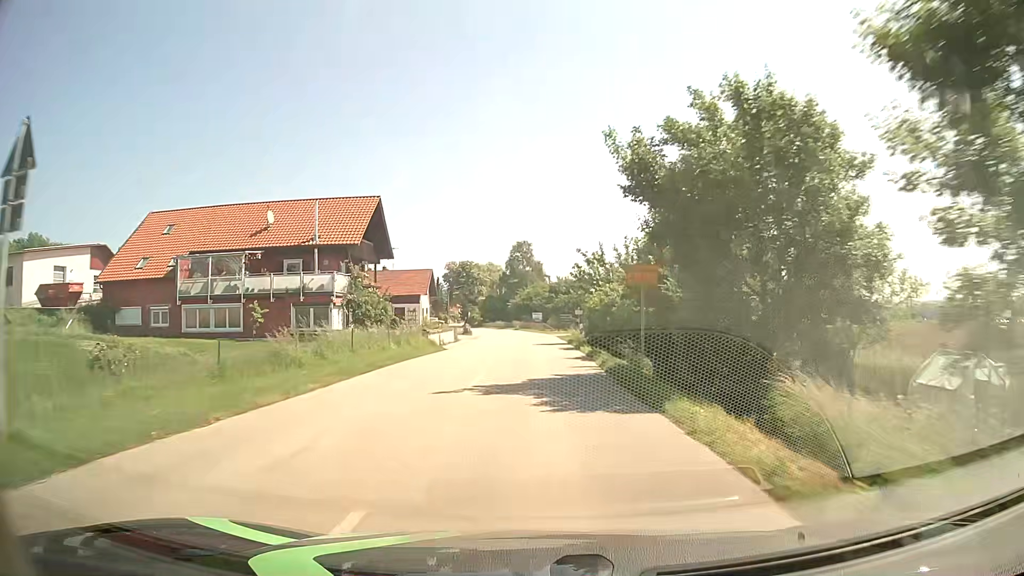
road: secondary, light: Day
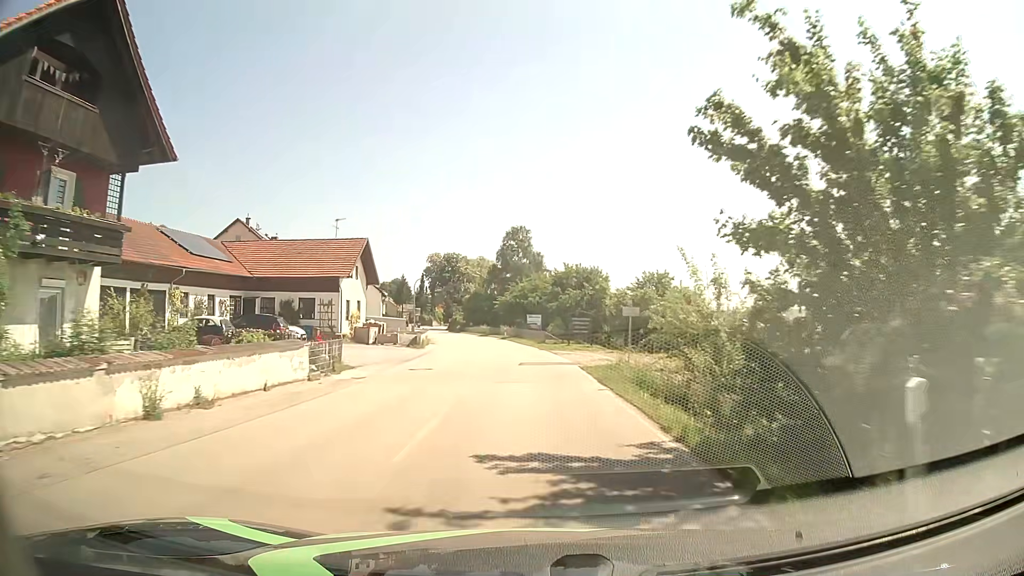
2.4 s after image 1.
(+0.3, +29.8) m; +1°
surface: asphalt
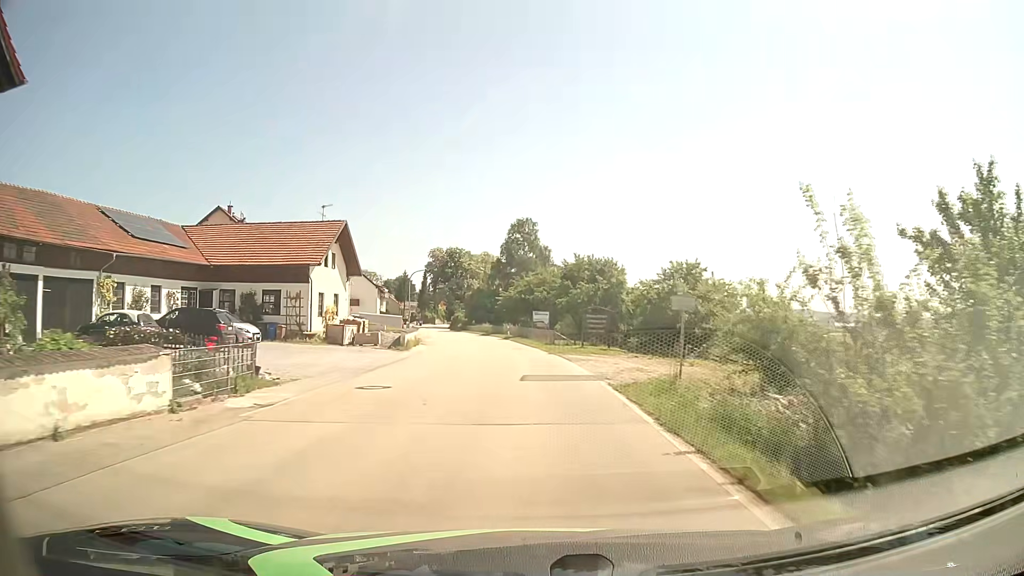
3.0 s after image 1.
(-0.1, +7.5) m; -1°
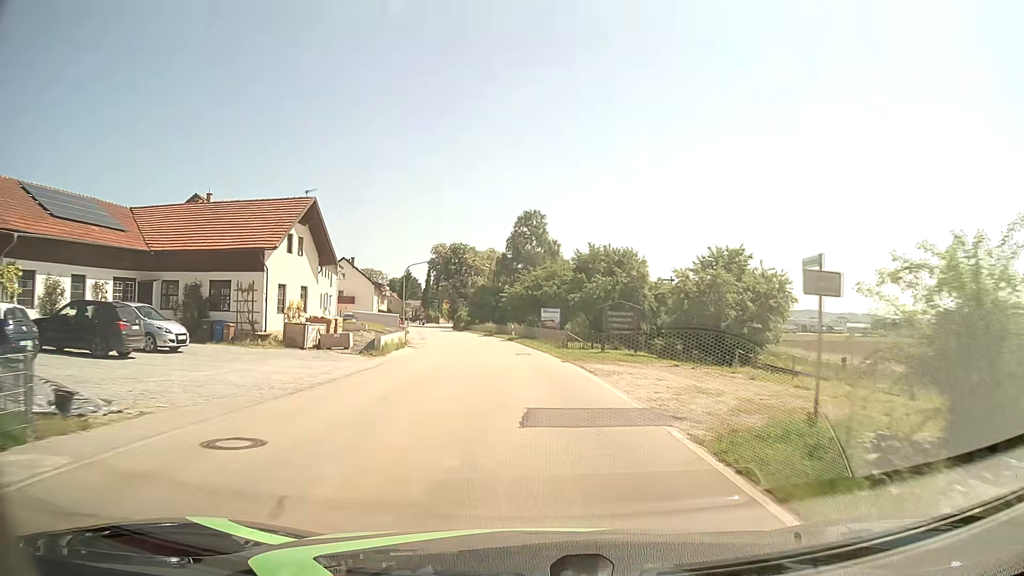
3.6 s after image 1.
(0.0, +7.6) m; -1°
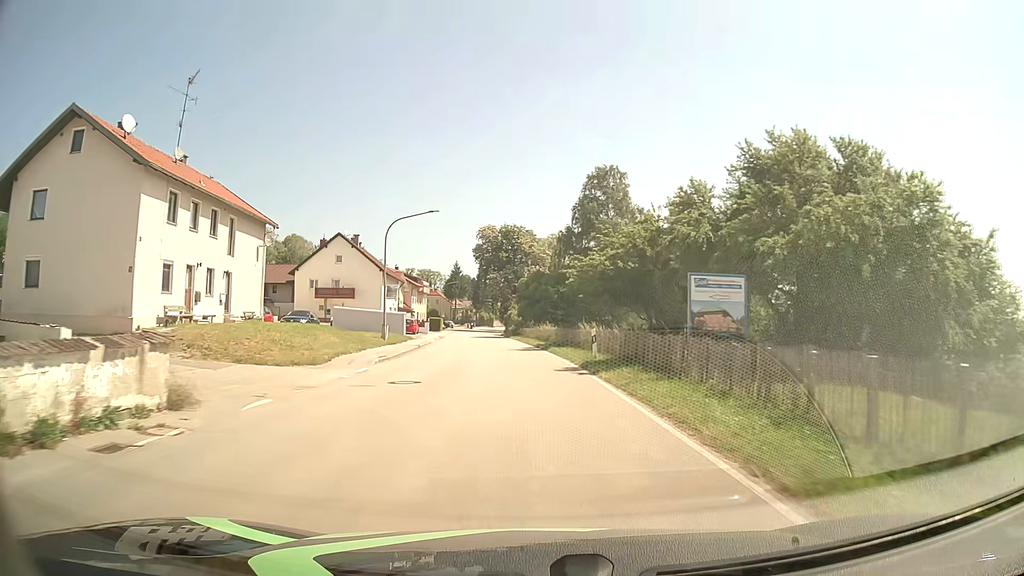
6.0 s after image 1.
(-1.3, +32.0) m; -6°
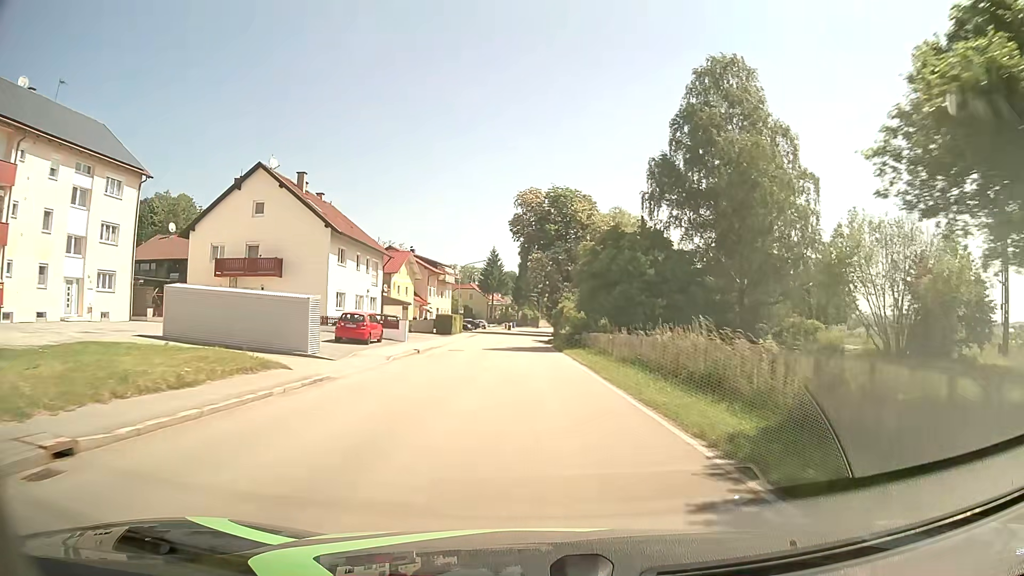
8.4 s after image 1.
(-1.3, +33.3) m; -4°
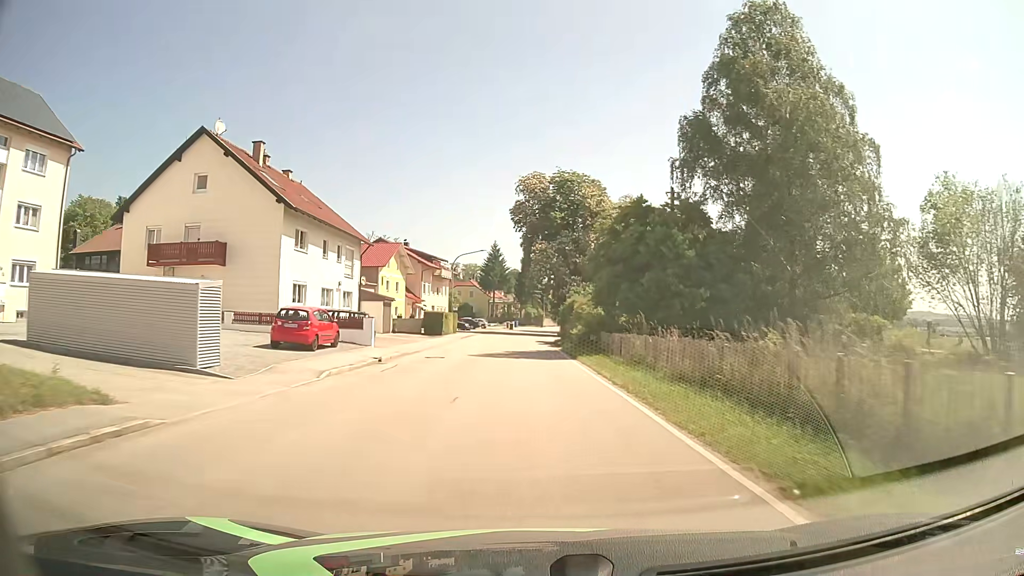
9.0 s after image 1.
(0.0, +8.4) m; 0°
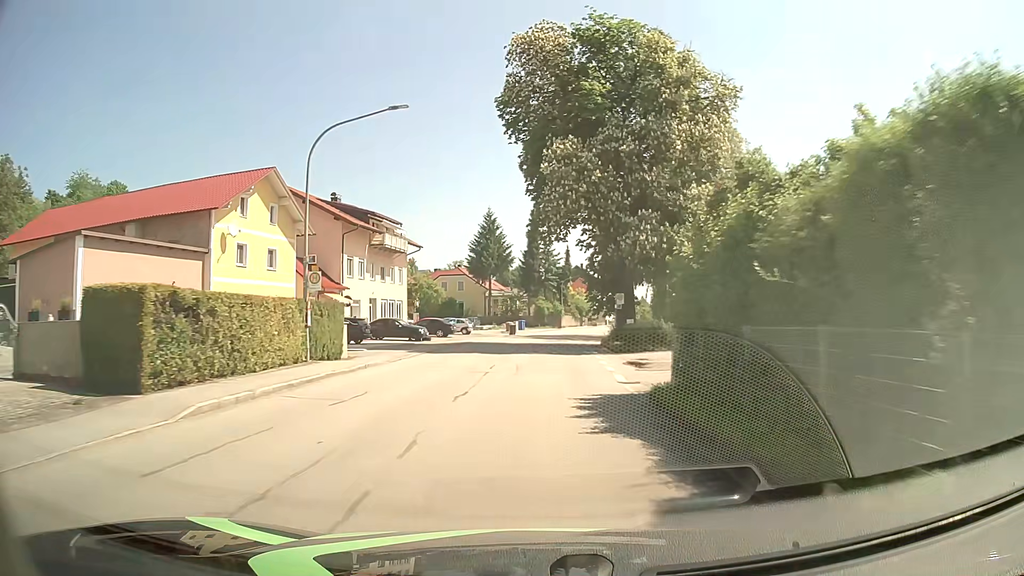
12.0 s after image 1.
(-0.4, +40.8) m; -1°
(0, +10) (0, +20) (+1, +30) (+1, +40) (+2, +50) (+4, +60) (+5, +70) (+7, +80) (+9, +89) (+12, +99) m
